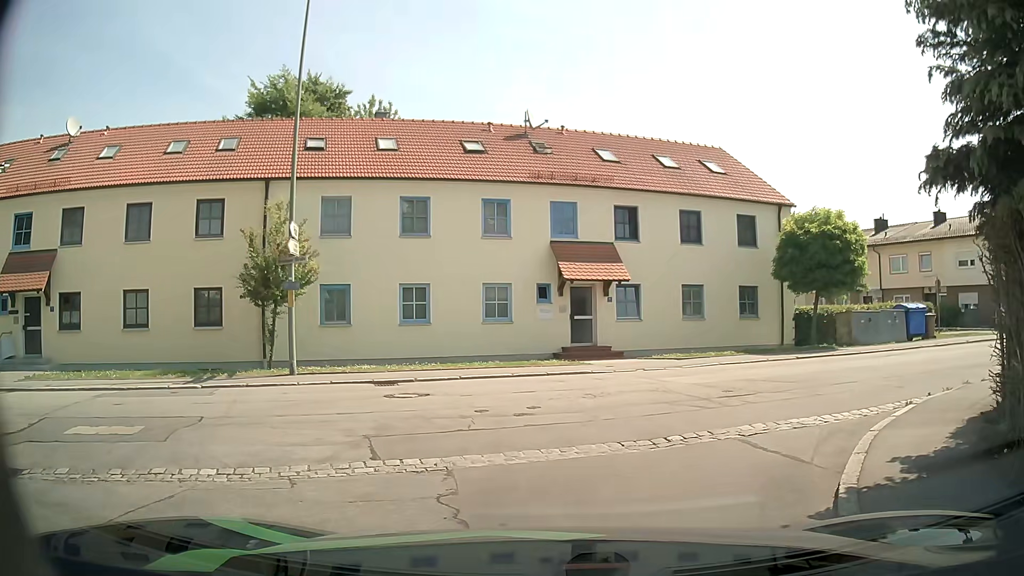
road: residential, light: Day
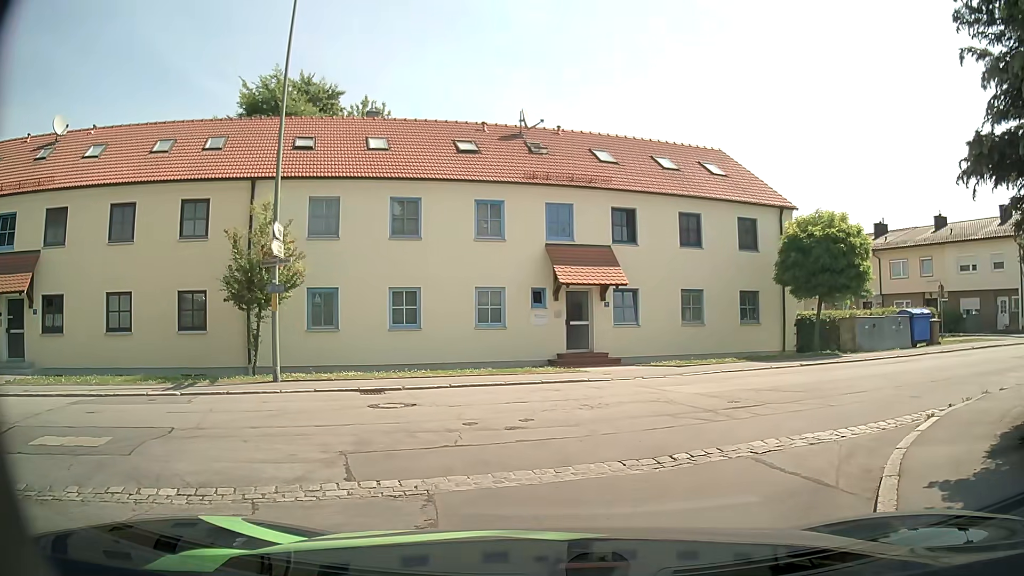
(0.0, +0.7) m; 0°
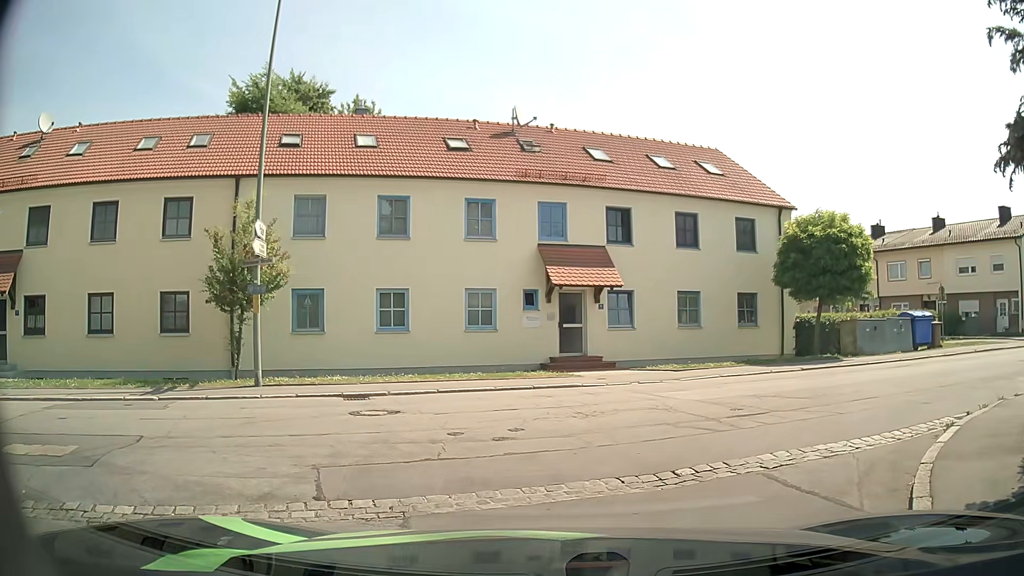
(0.0, +0.7) m; 0°
